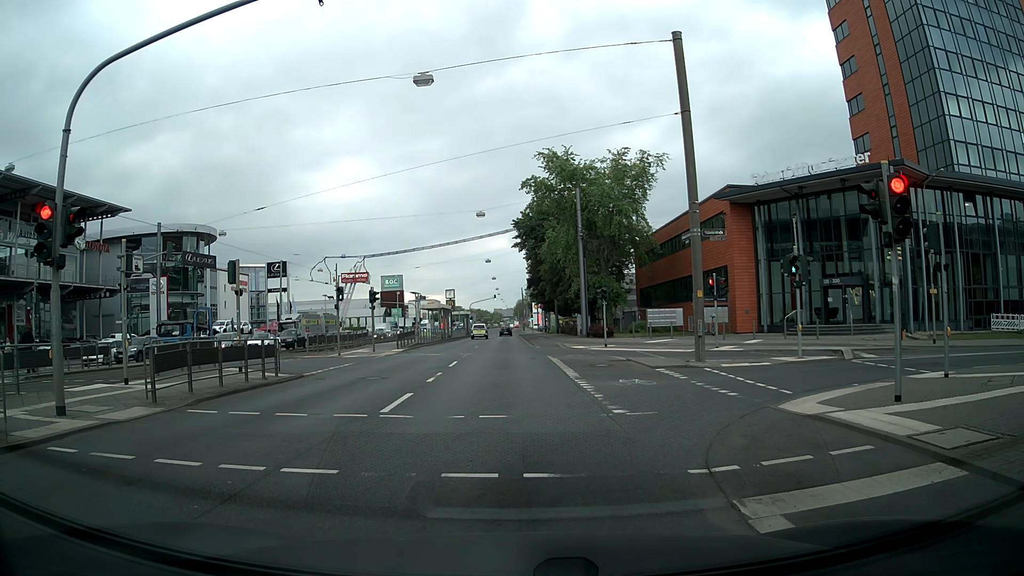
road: primary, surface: asphalt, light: Day
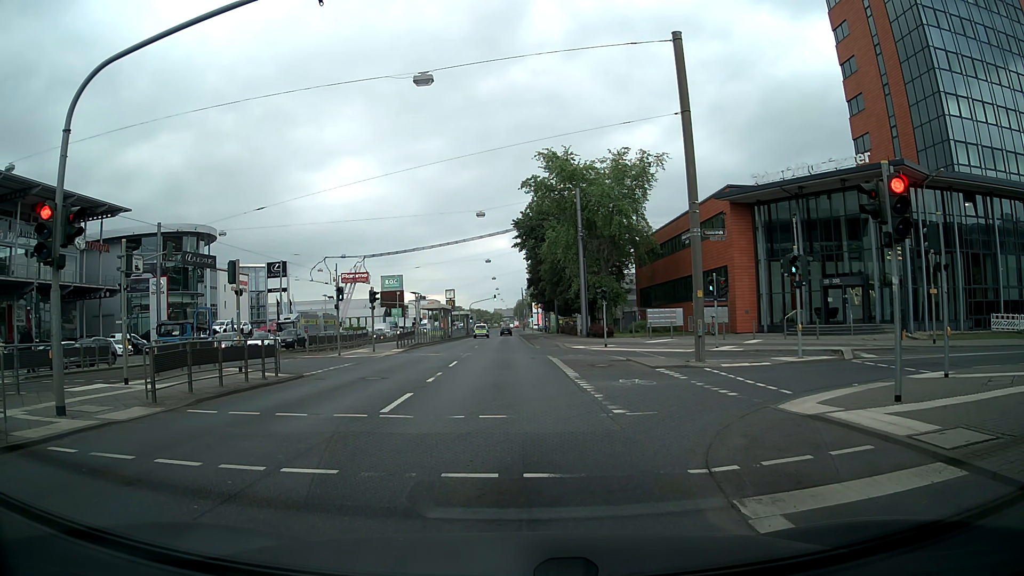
(0.0, 0.0) m; 0°
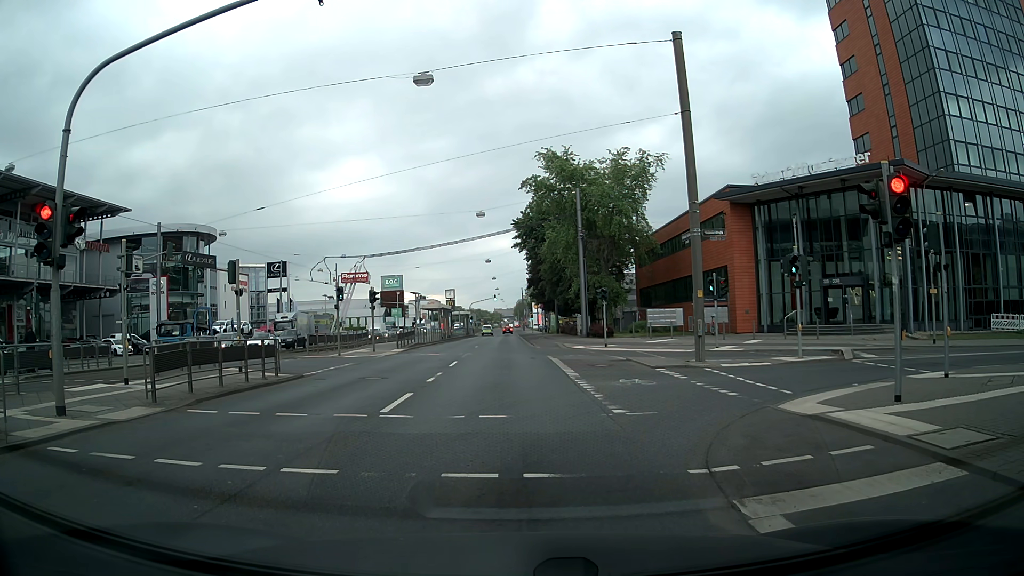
(0.0, 0.0) m; 0°
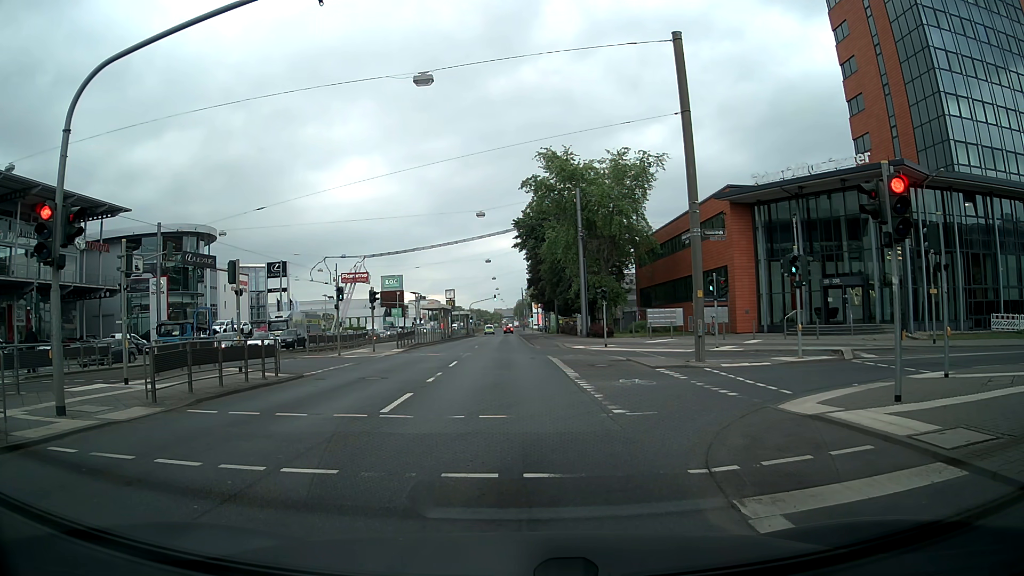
(0.0, 0.0) m; 0°
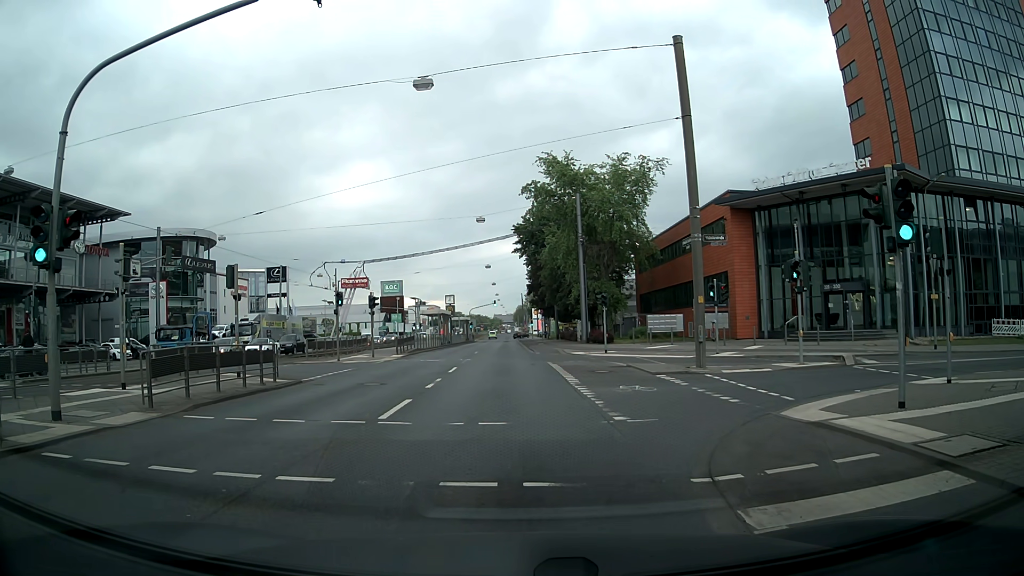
(0.0, +0.1) m; 0°
